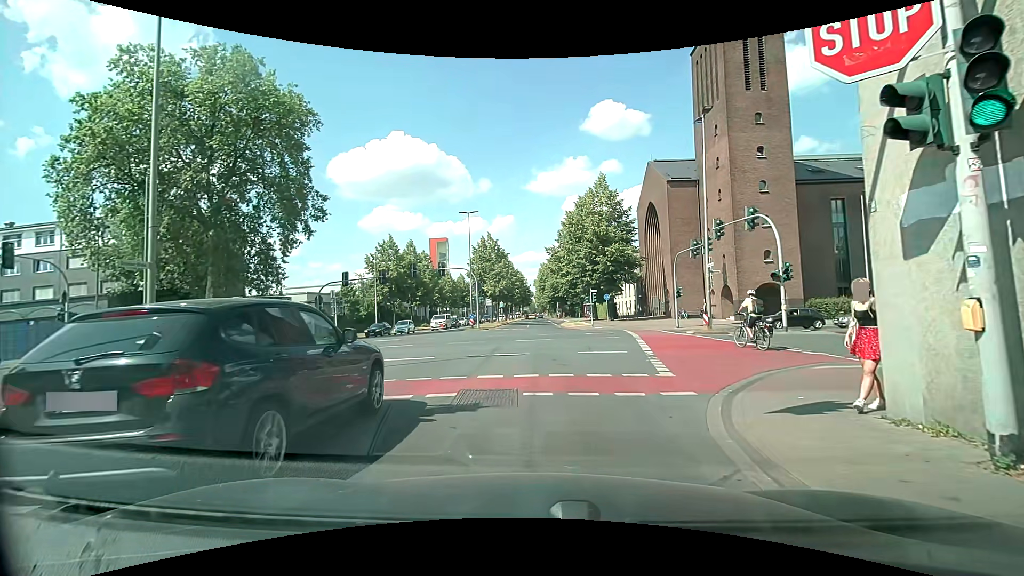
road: secondary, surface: asphalt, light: Day
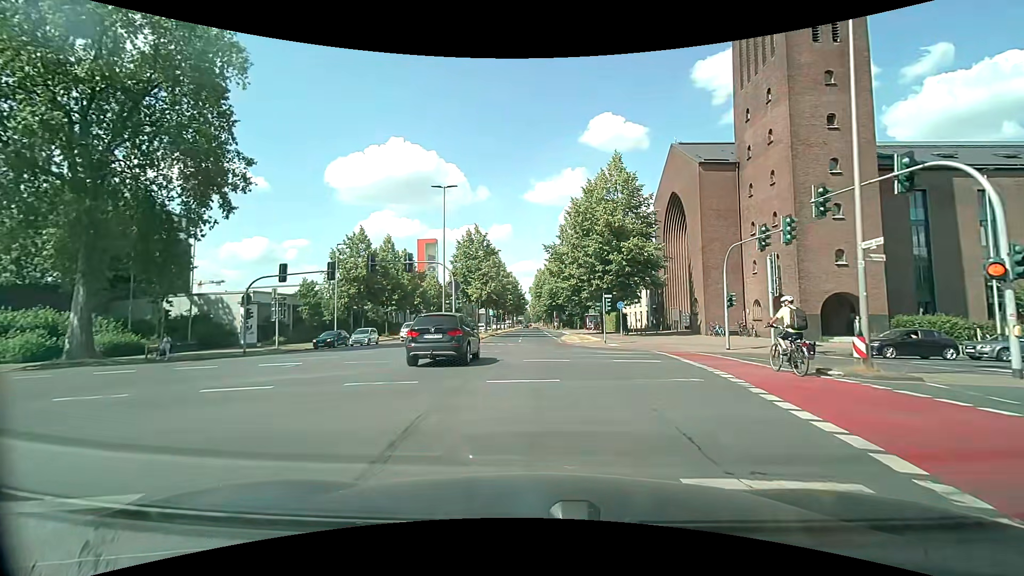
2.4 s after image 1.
(+0.3, +11.7) m; +3°
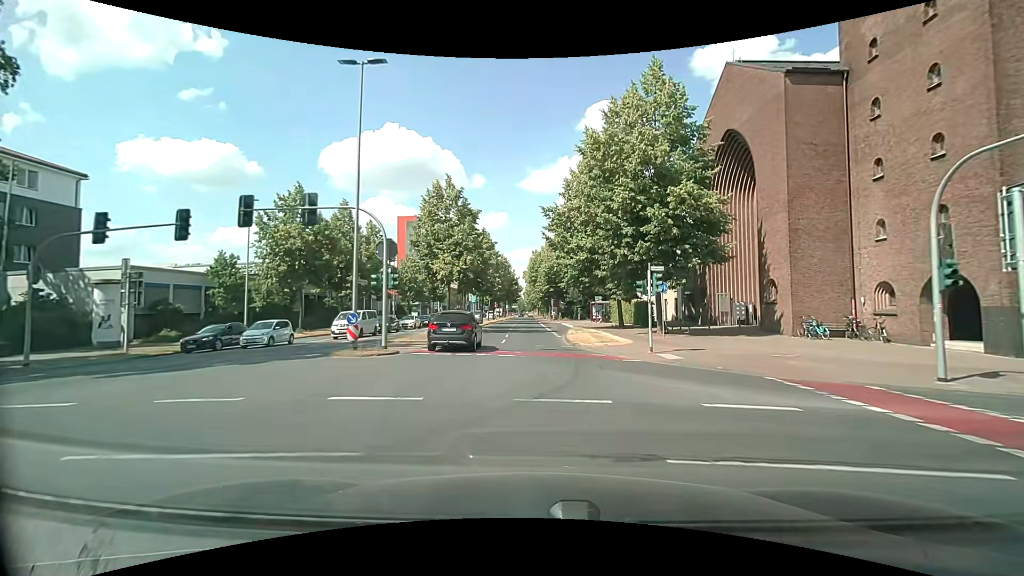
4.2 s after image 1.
(0.0, +15.5) m; 0°
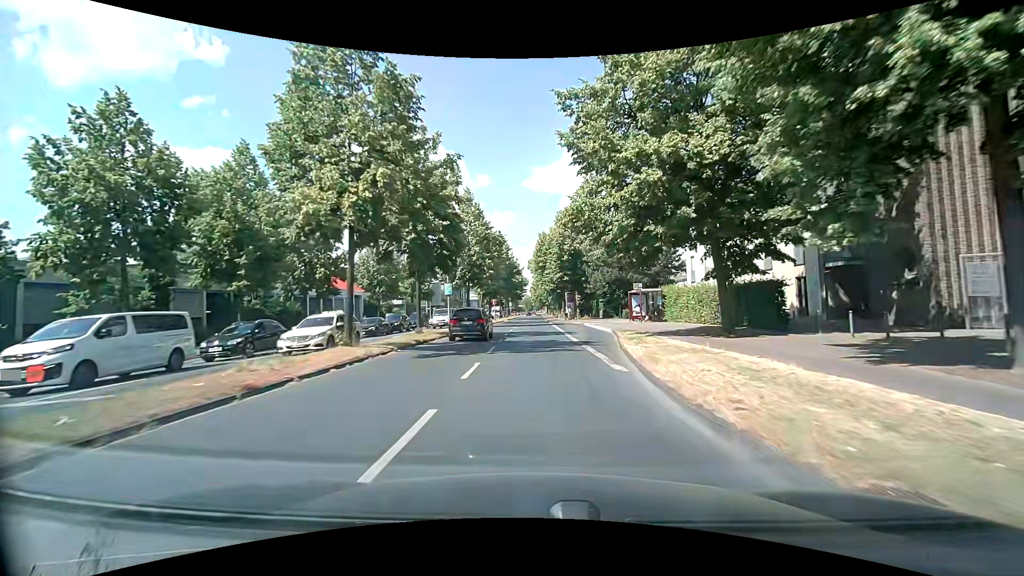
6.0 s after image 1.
(-0.2, +21.5) m; -1°
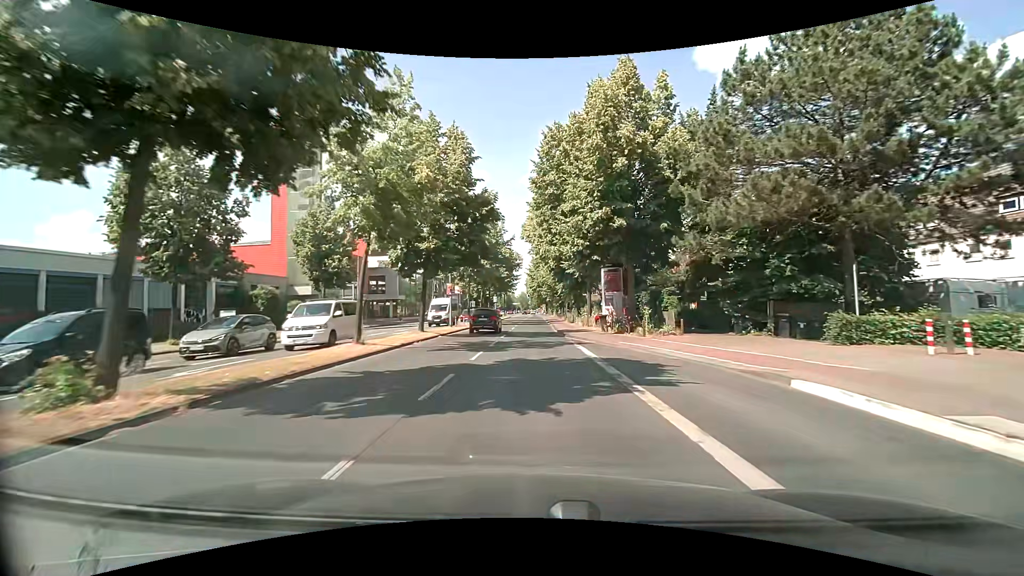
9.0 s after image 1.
(-0.3, +38.8) m; 0°
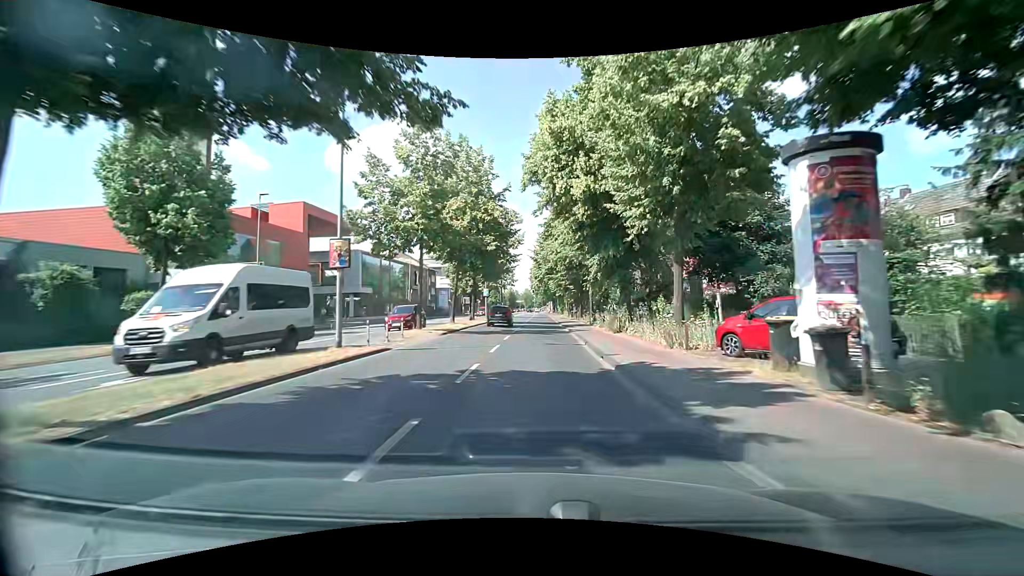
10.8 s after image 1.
(-0.2, +22.6) m; -1°
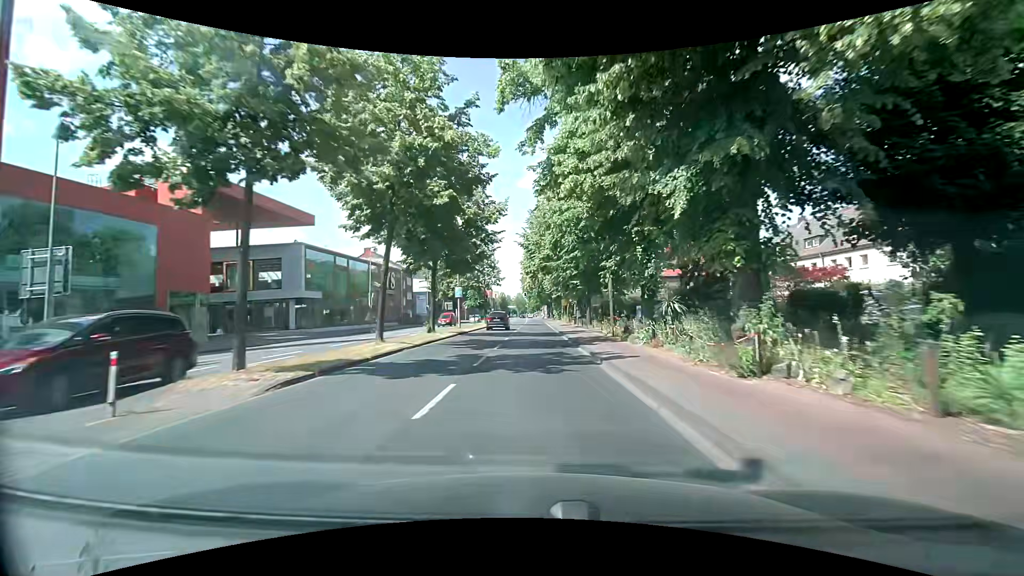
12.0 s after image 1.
(+0.3, +15.1) m; +1°
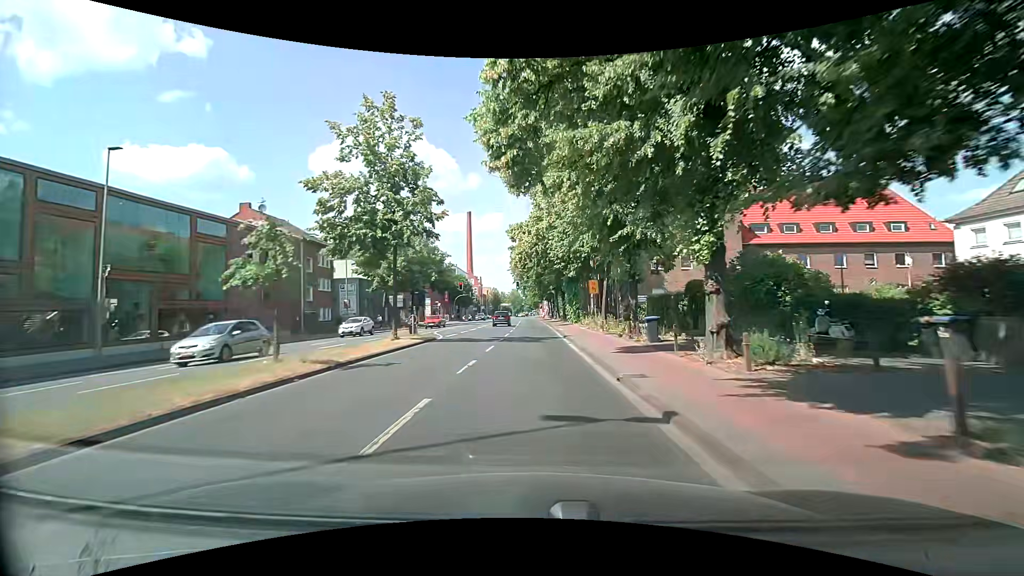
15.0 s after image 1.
(+0.4, +38.1) m; 0°
(0, +10) (0, +20) (0, +30) (0, +40) (0, +50) (0, +60) (0, +70) (0, +80) (0, +90) (0, +100) m
